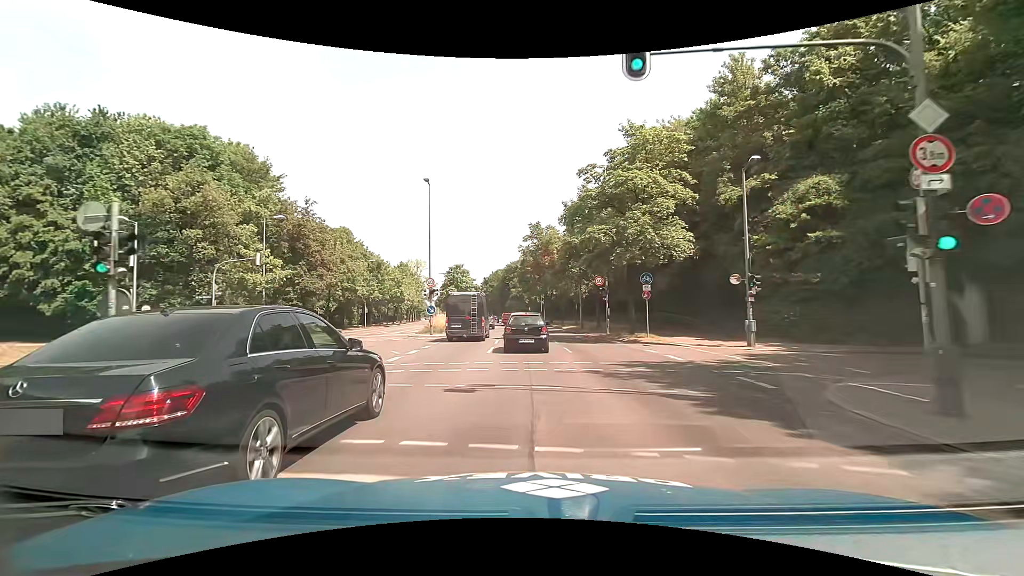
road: primary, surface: asphalt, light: Day
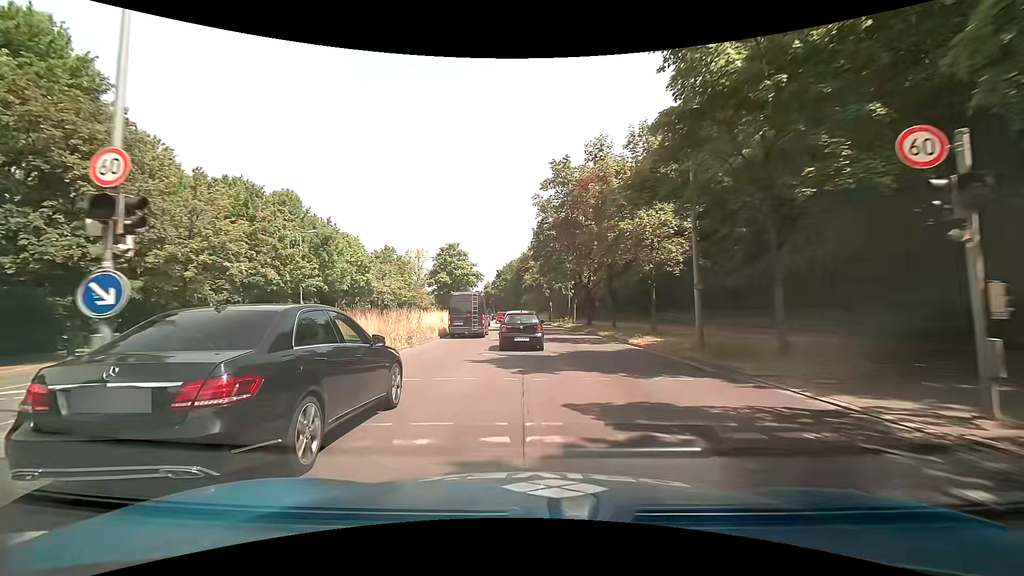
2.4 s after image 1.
(-0.5, +27.4) m; -2°
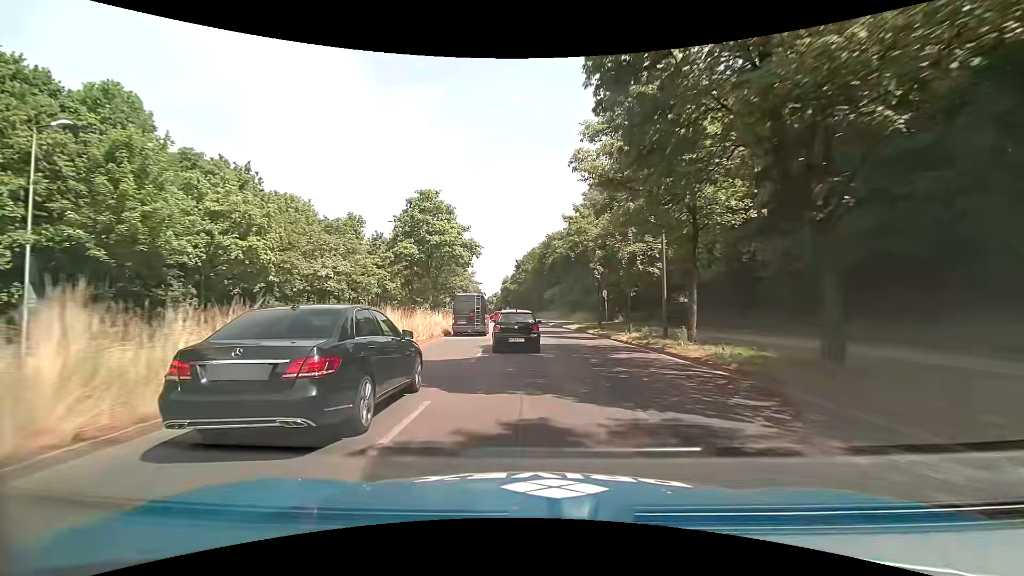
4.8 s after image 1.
(-0.8, +30.5) m; -3°
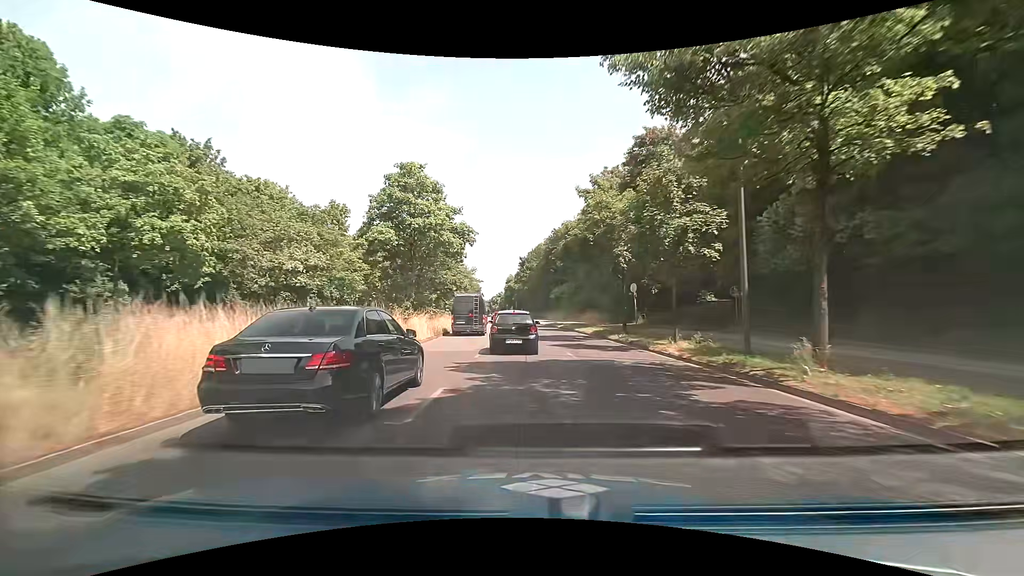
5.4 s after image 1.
(0.0, +7.6) m; -1°
(0, +10) (0, +20) (-1, +30) (-1, +40) (-2, +50) (-3, +60) (-4, +70) (-5, +80) (-6, +90) (-7, +100) m
